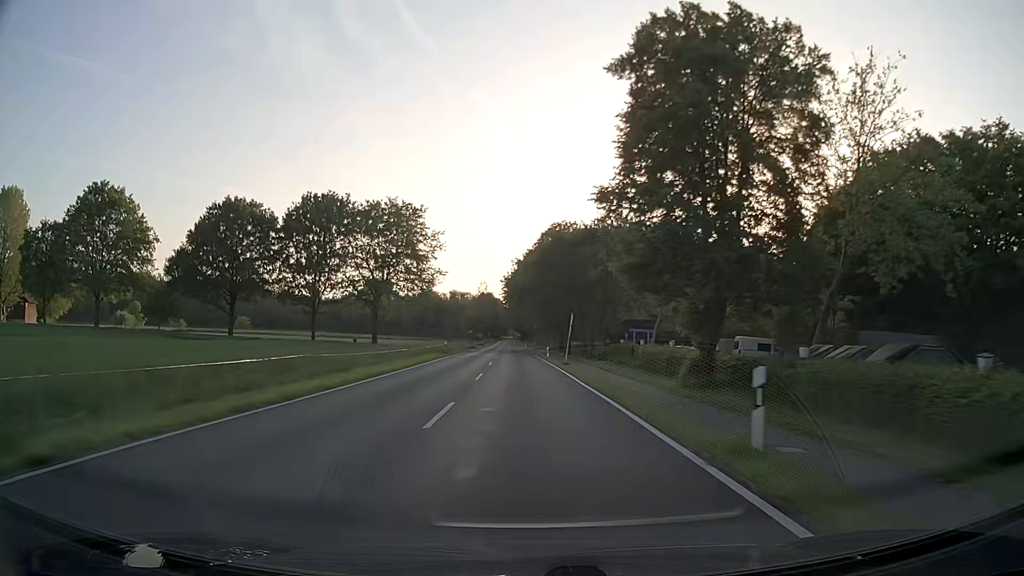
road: secondary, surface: asphalt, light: Day
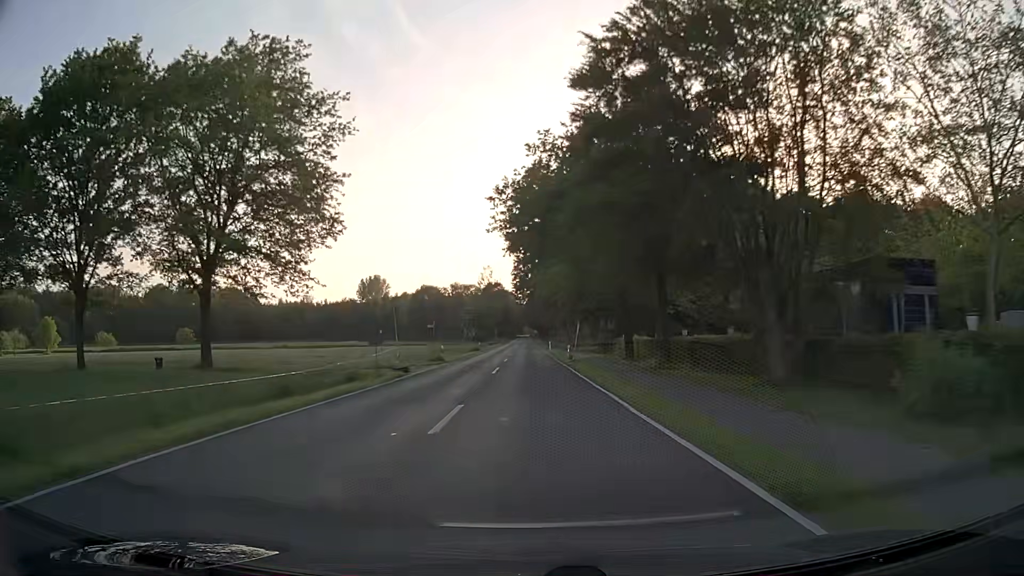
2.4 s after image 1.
(-1.0, +48.9) m; -2°
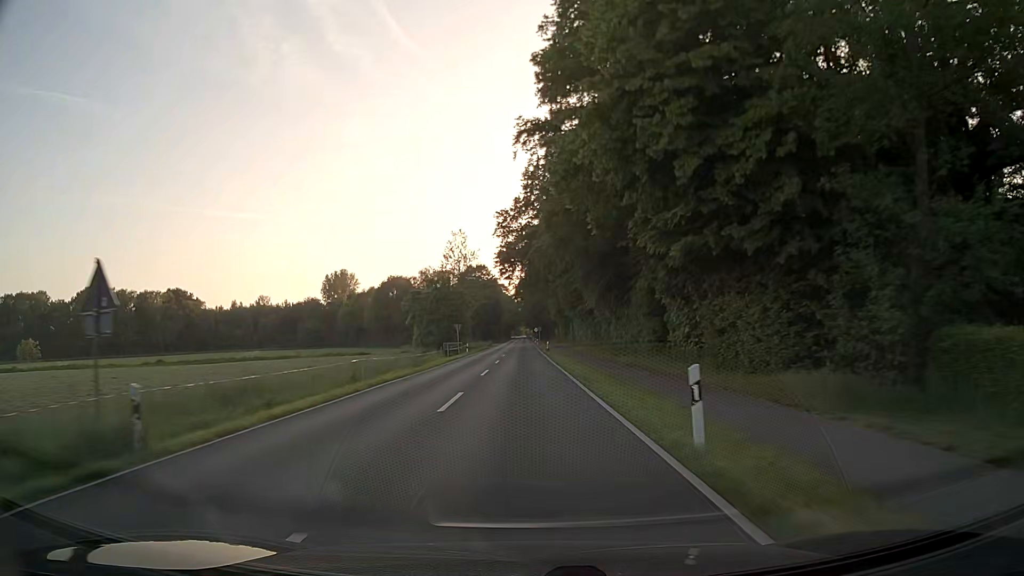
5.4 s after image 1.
(+0.1, +61.9) m; 0°
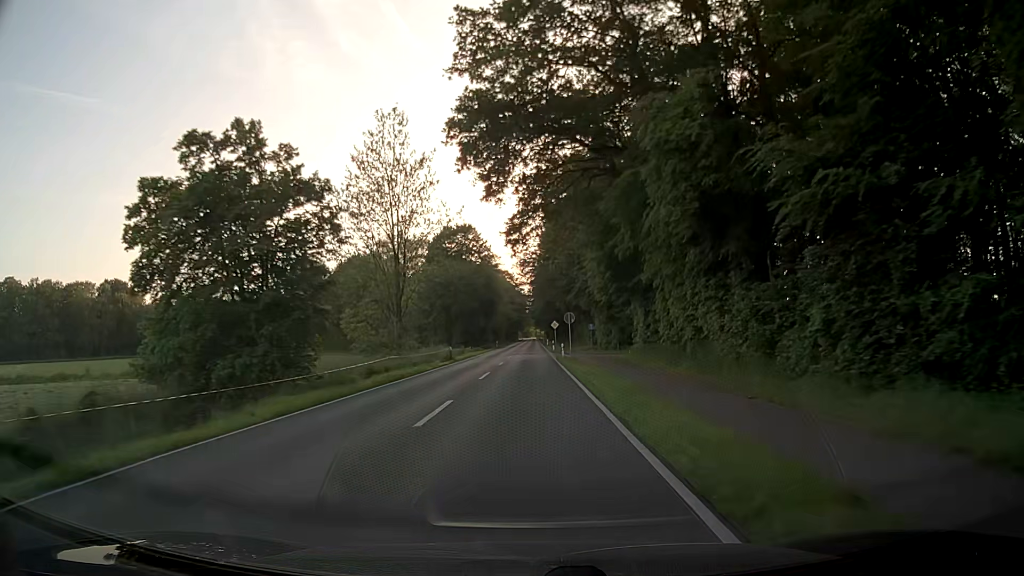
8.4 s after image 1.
(-0.5, +62.1) m; -1°
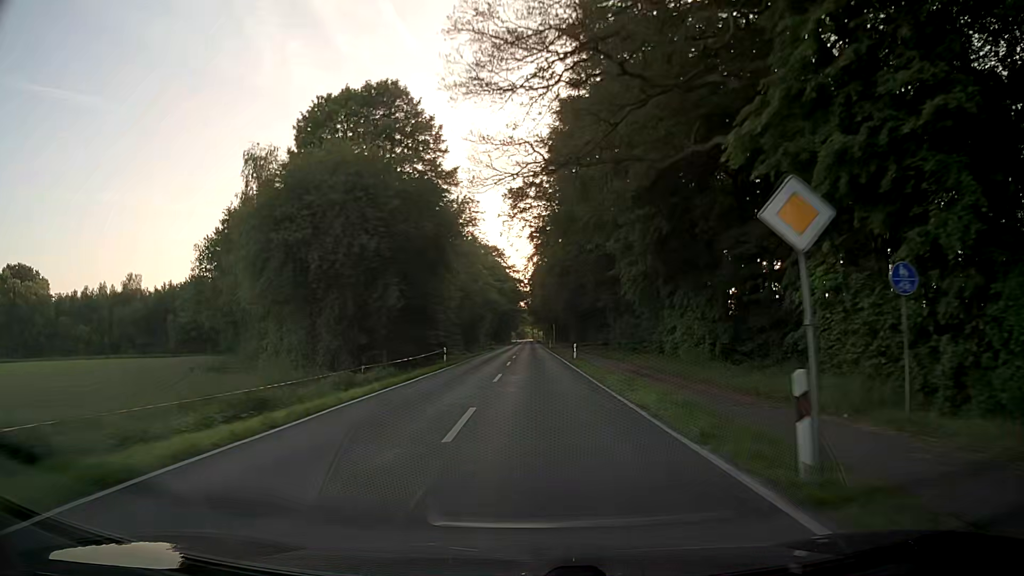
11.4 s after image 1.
(+0.2, +61.4) m; +1°
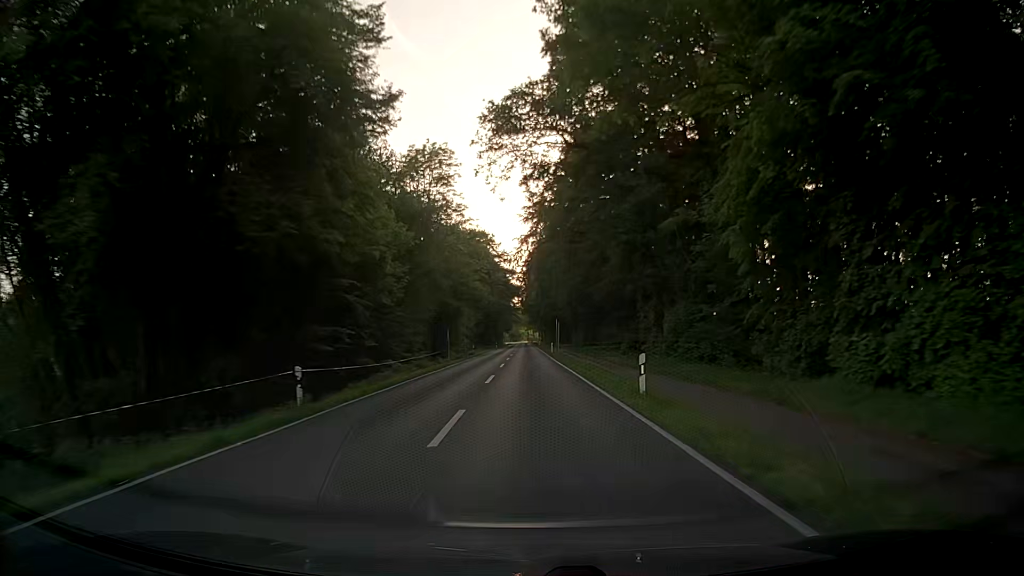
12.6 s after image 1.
(+0.1, +24.4) m; +1°
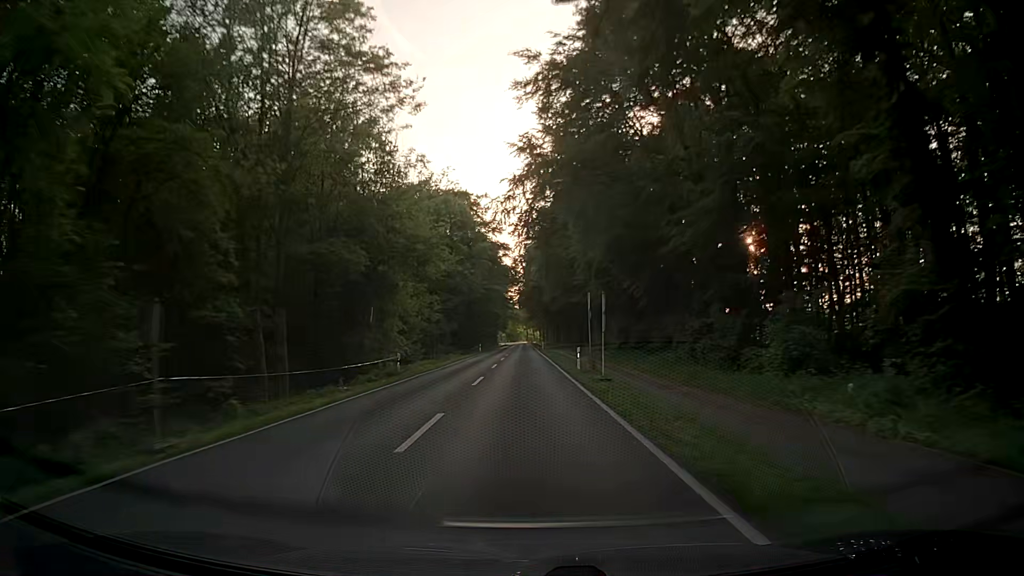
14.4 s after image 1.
(-0.1, +36.4) m; 0°
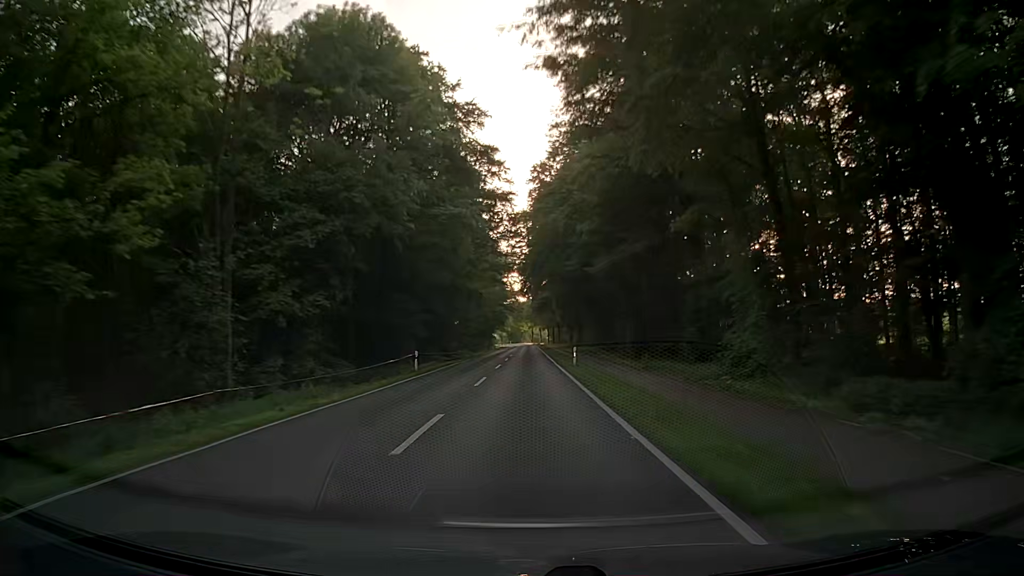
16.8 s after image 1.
(-0.2, +48.2) m; 0°
(0, +10) (0, +20) (0, +30) (0, +40) (0, +50) (0, +60) (0, +70) (0, +80) (0, +90) (0, +100) m
